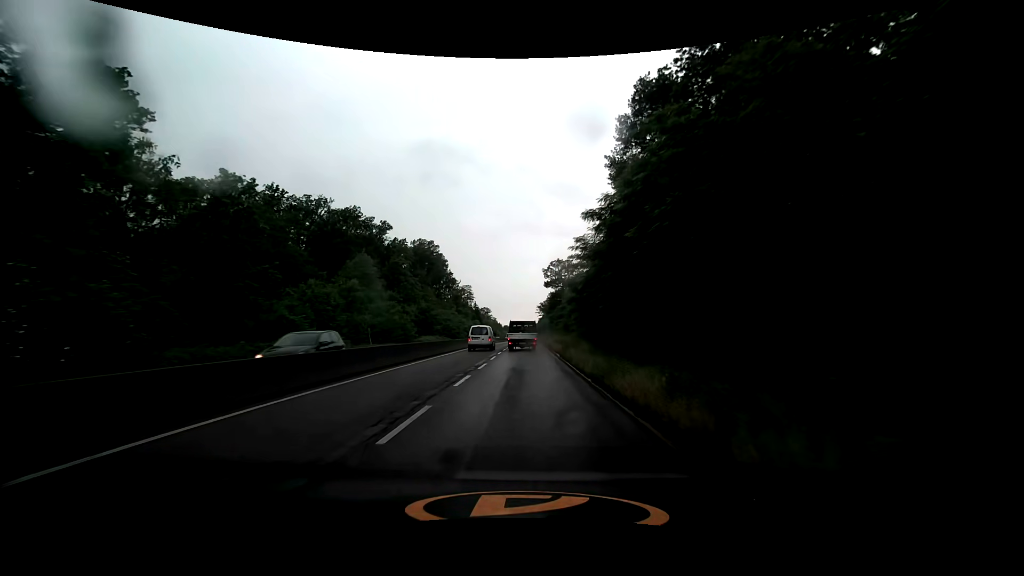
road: trunk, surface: asphalt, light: Day
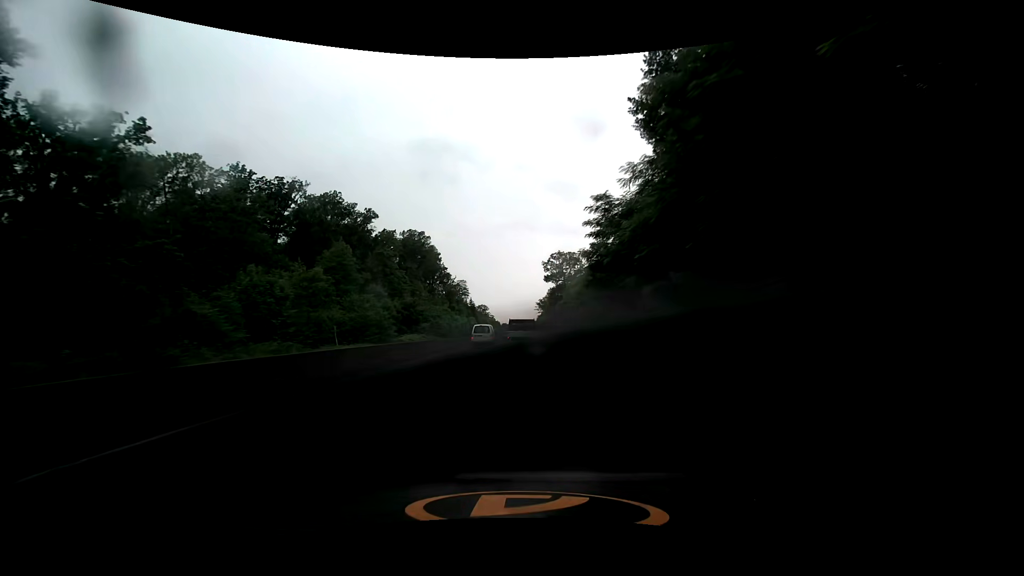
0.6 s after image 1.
(0.0, +9.6) m; 0°
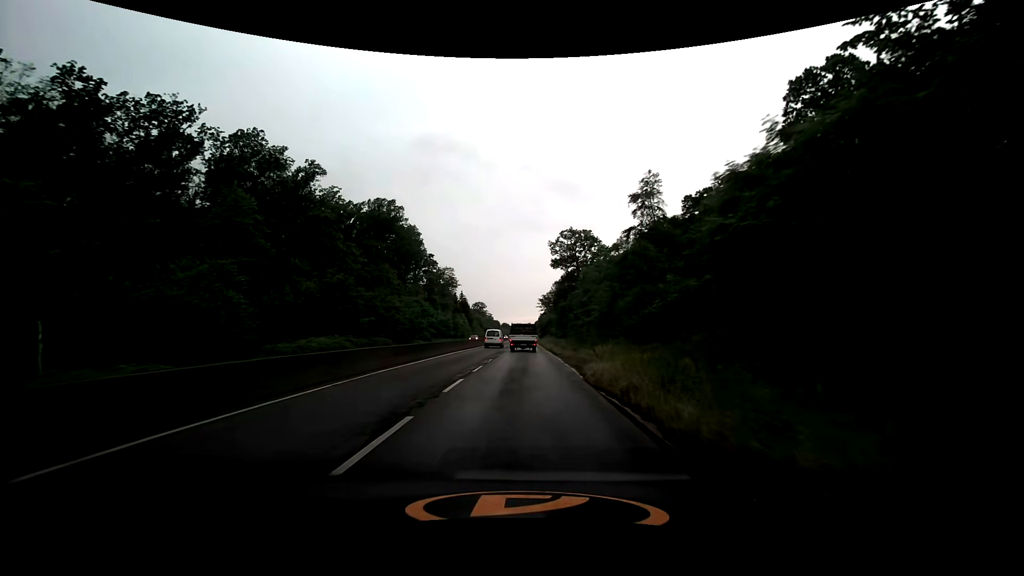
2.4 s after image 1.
(-0.1, +28.4) m; 0°
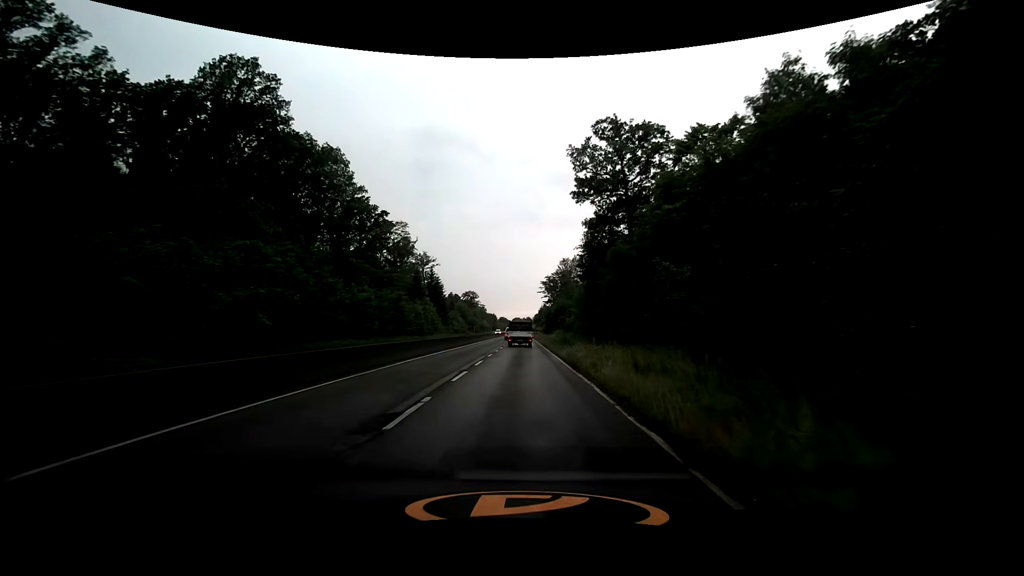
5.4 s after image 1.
(+0.1, +47.0) m; 0°
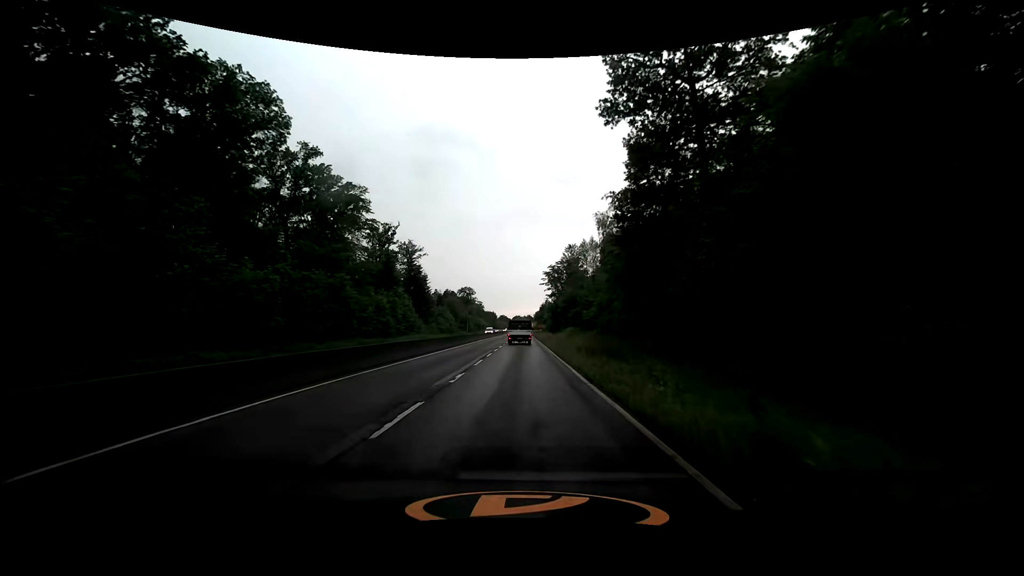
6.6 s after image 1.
(+0.1, +19.2) m; 0°
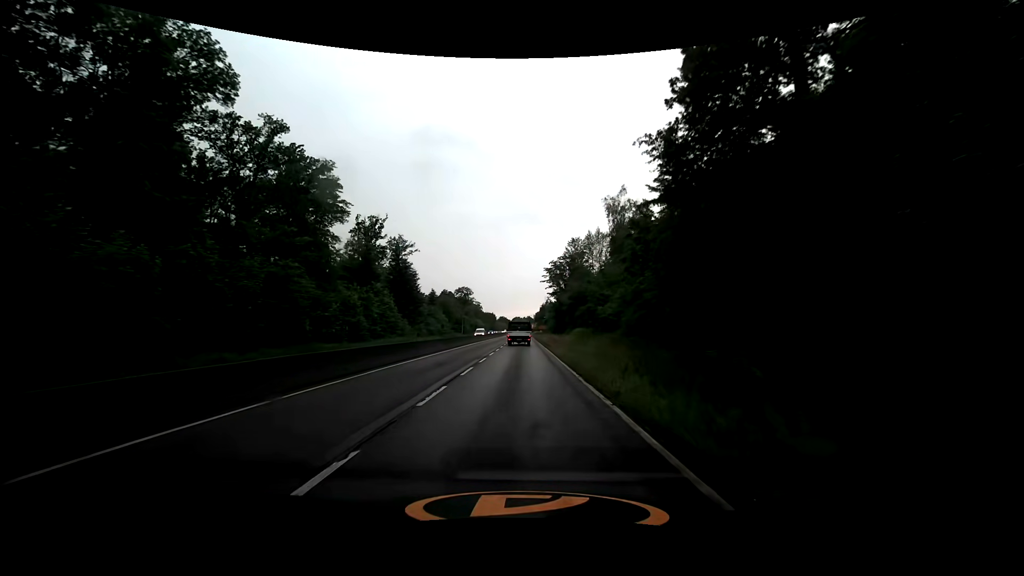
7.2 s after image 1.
(0.0, +9.7) m; 0°
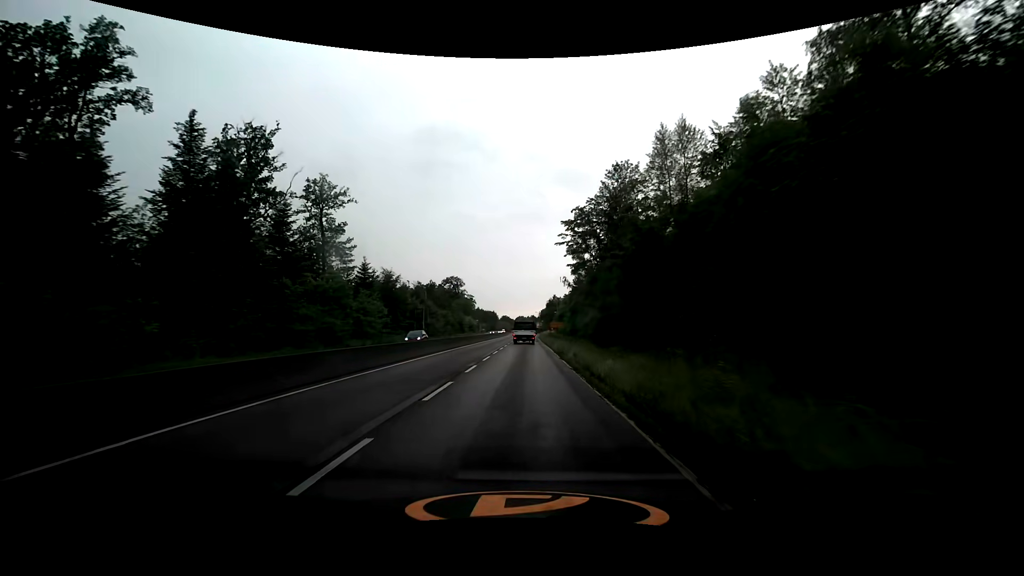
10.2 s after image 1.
(0.0, +48.6) m; 0°
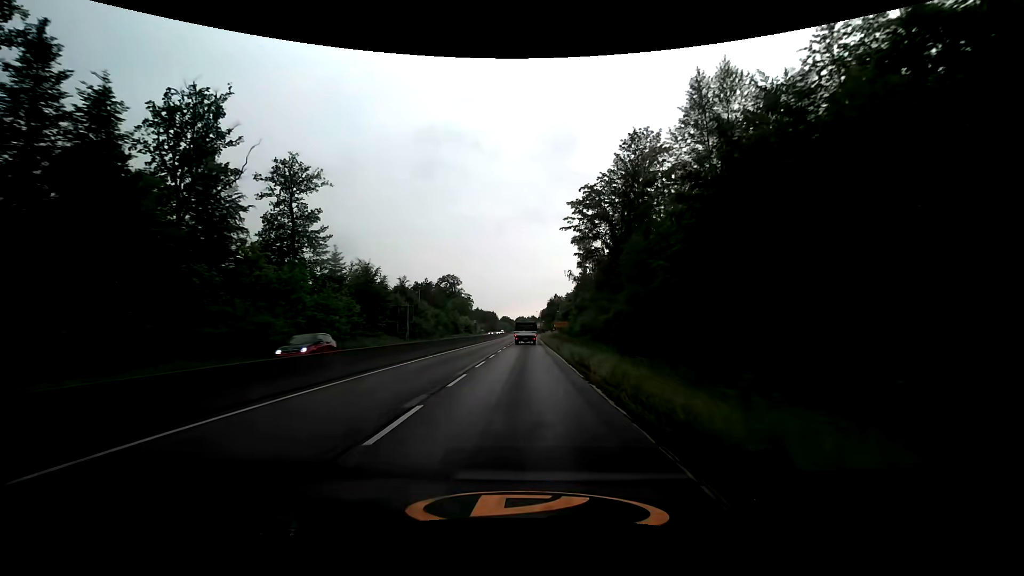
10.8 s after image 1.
(0.0, +9.7) m; 0°
(0, +10) (0, +20) (0, +30) (0, +40) (0, +50) (0, +60) (0, +70) (0, +80) (0, +90) (0, +100) m
